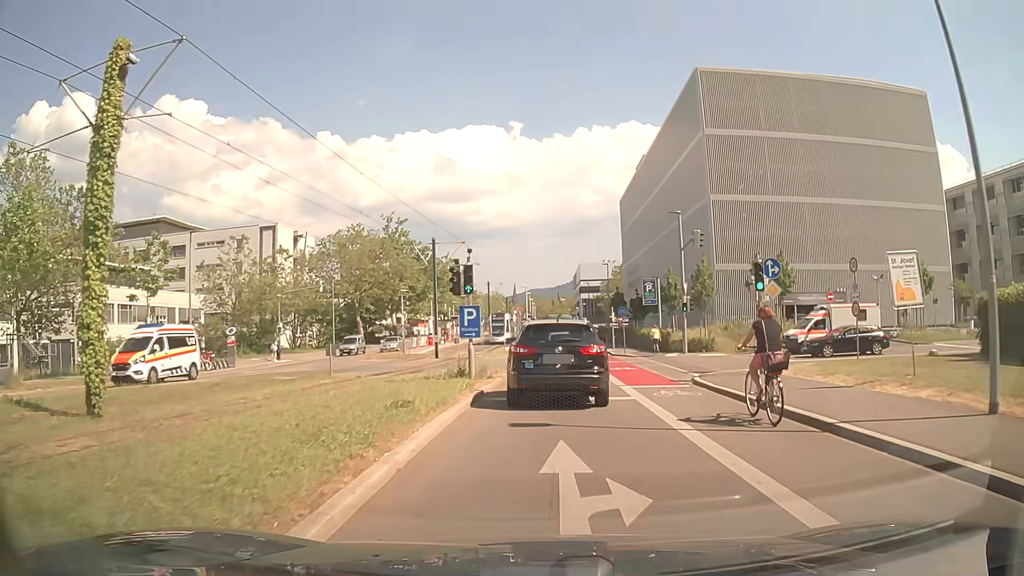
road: secondary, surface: asphalt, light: Day
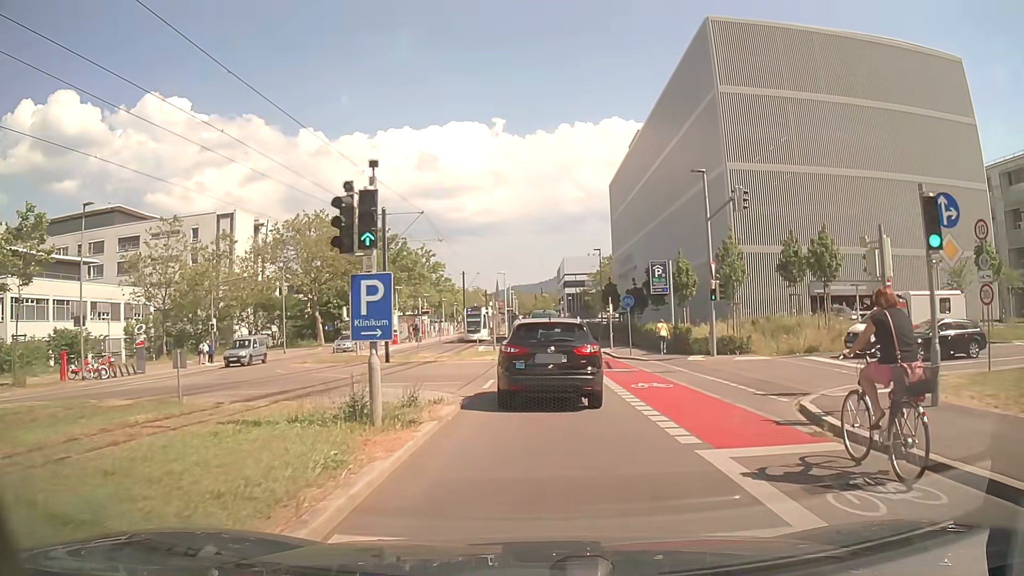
(+0.1, +9.6) m; +2°
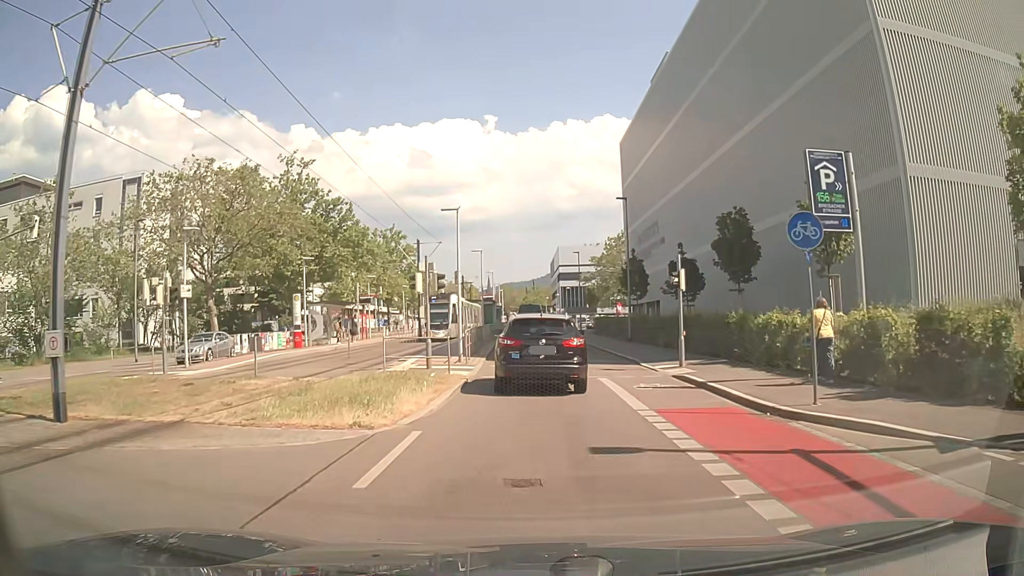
(+0.2, +23.2) m; +1°
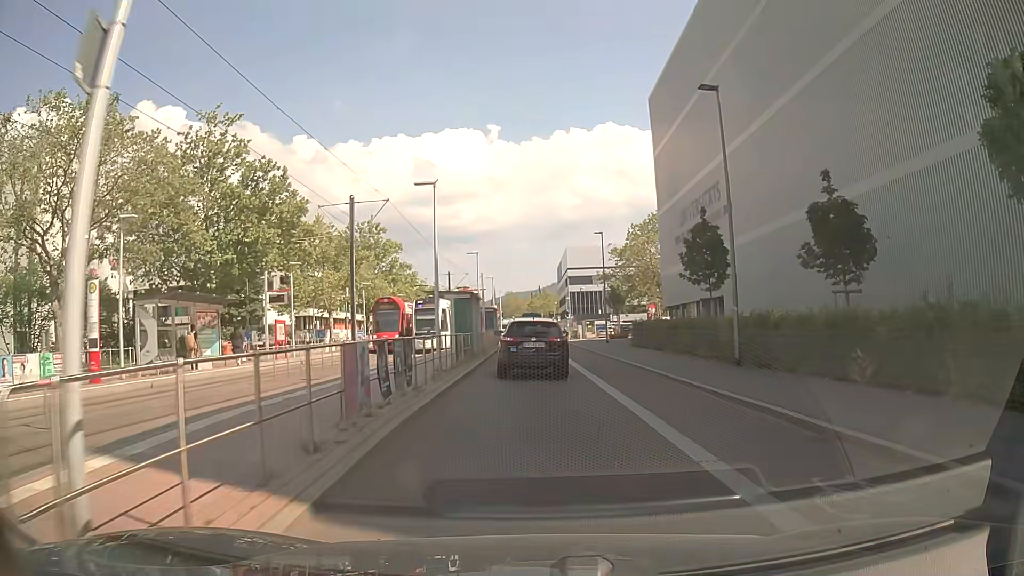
(-0.2, +19.5) m; -1°
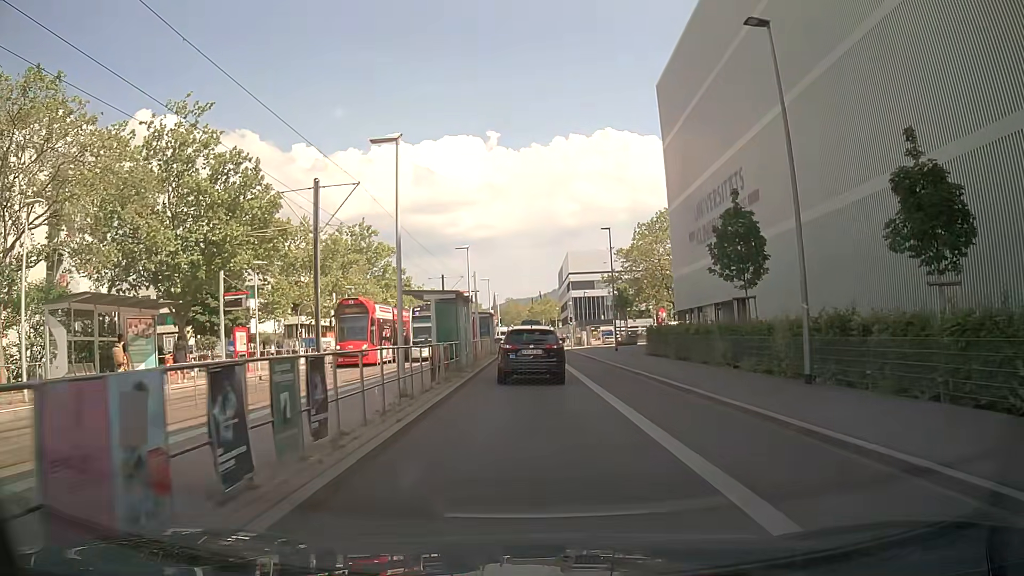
(0.0, +5.1) m; +1°
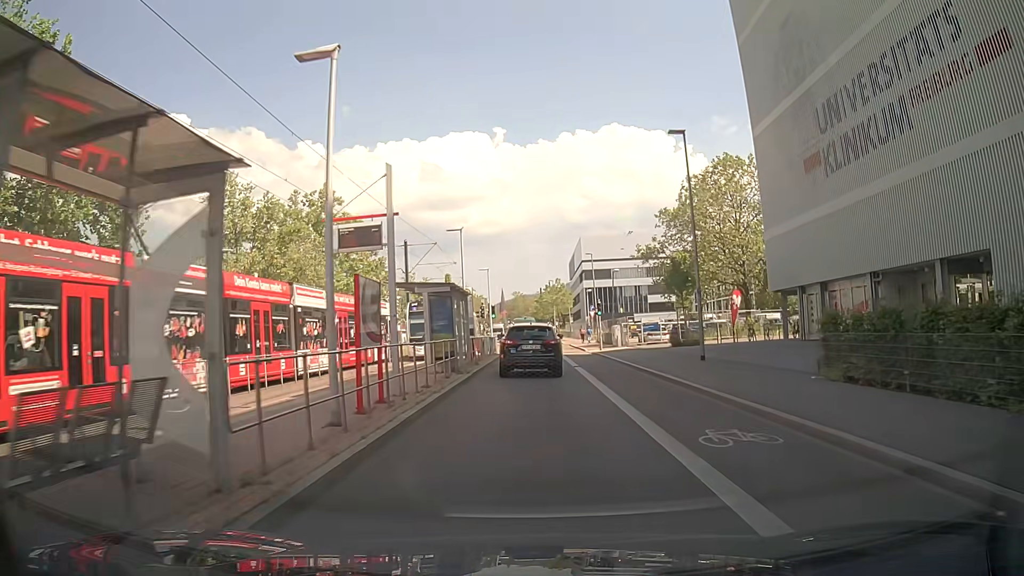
(-0.2, +21.6) m; -1°
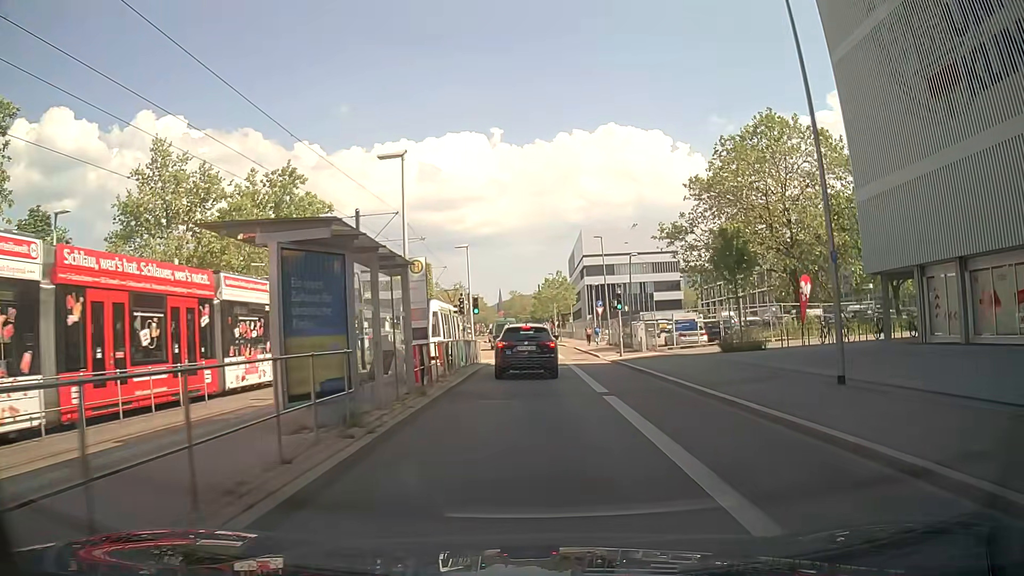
(-0.1, +11.2) m; 0°
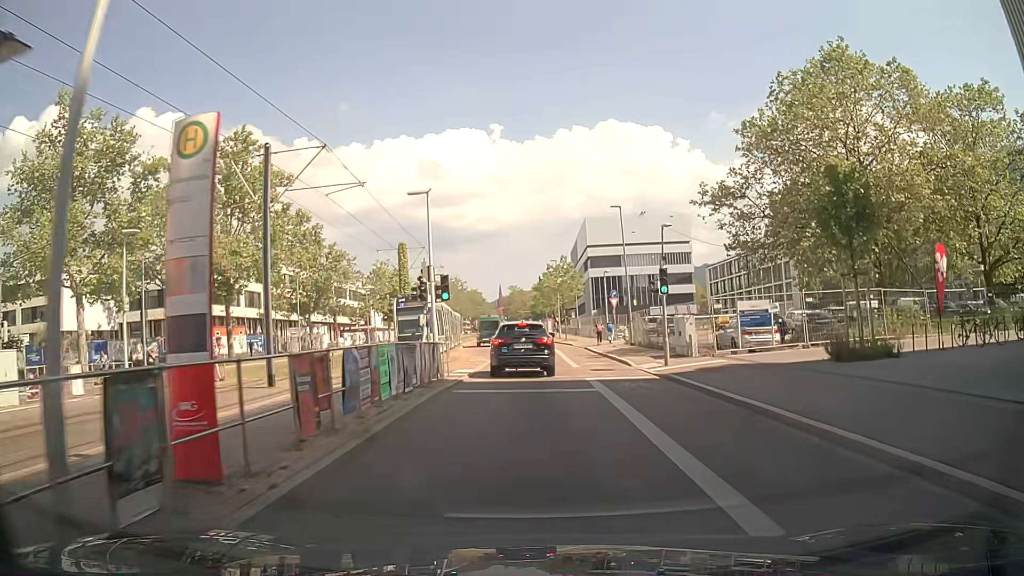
(-0.1, +11.1) m; 0°
